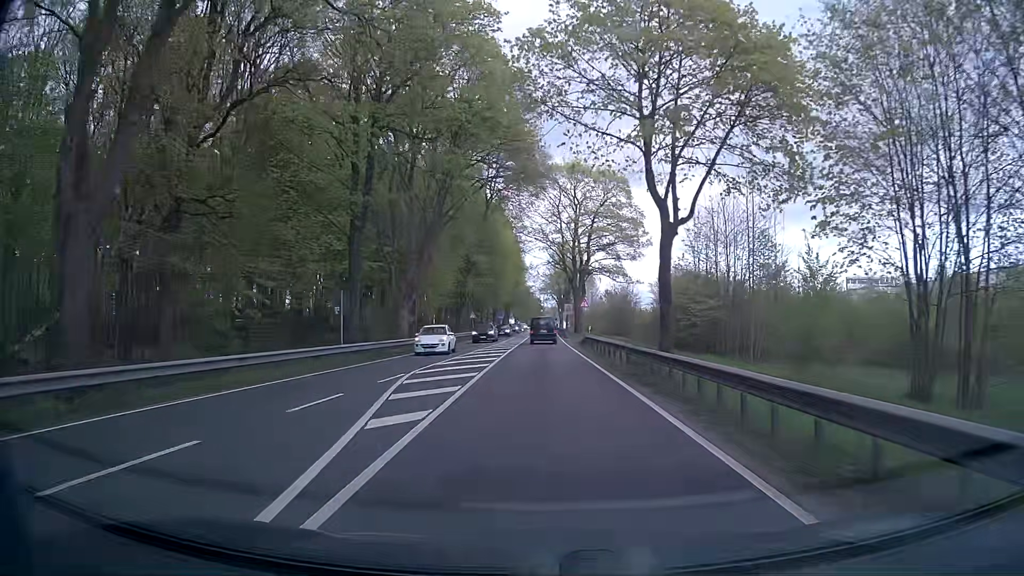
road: primary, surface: asphalt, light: Day
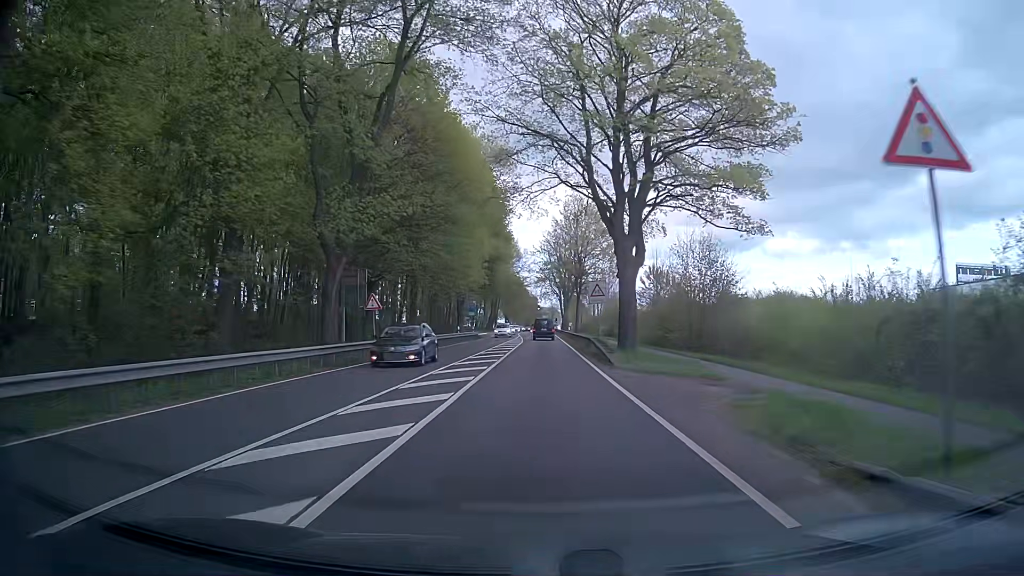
(-0.1, +44.4) m; 0°
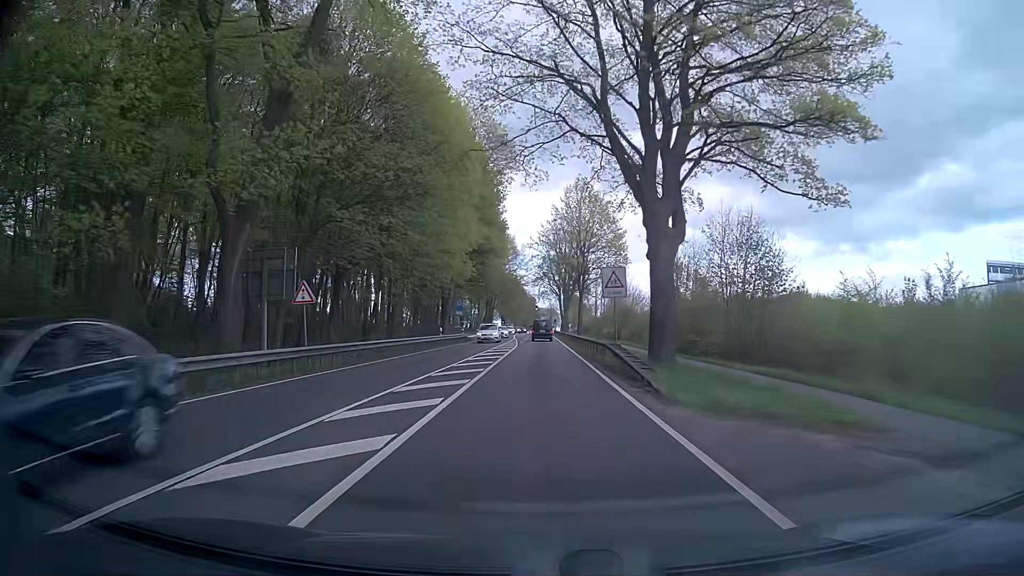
(0.0, +9.3) m; 0°
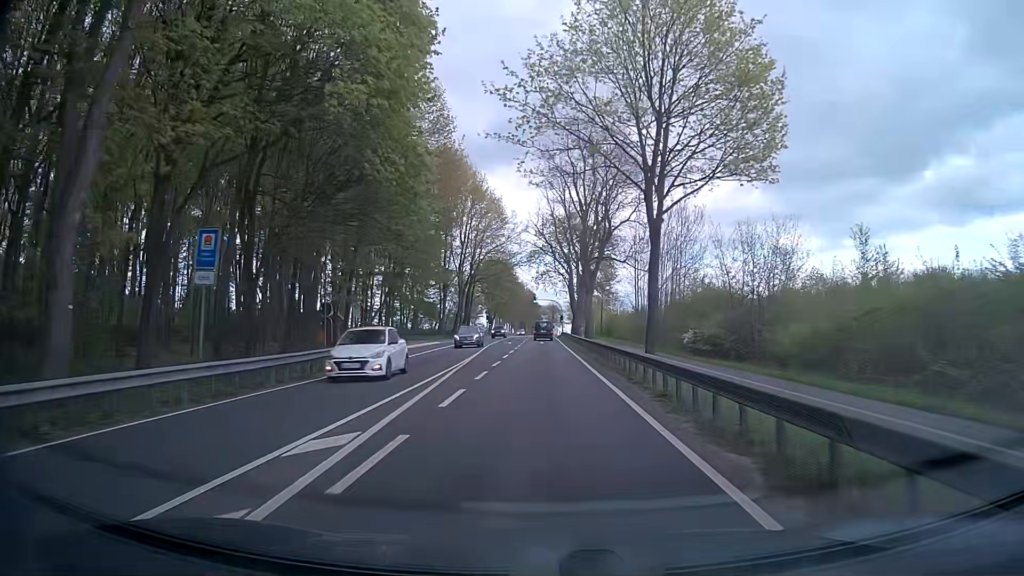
(0.0, +48.6) m; -1°
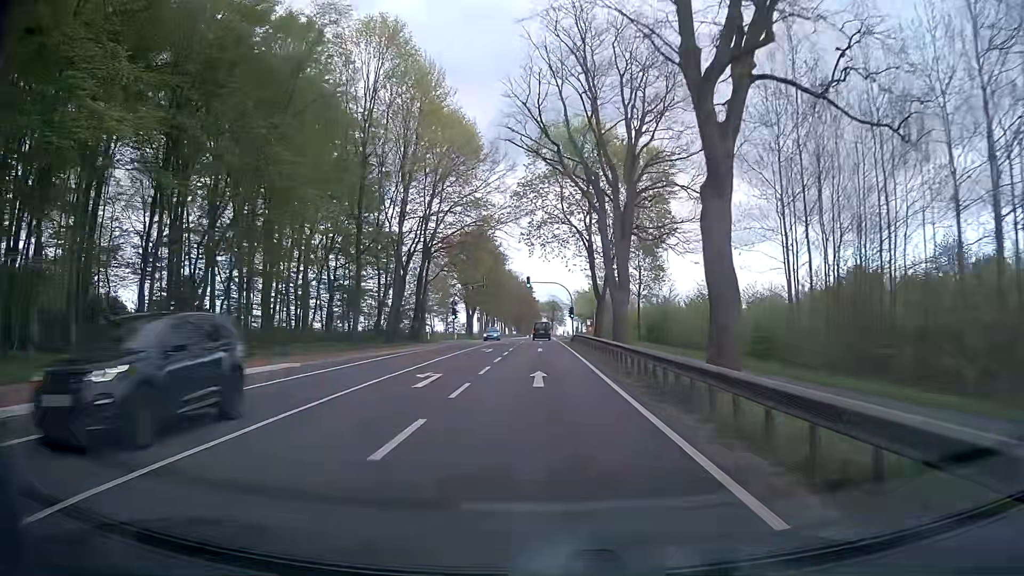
(+0.2, +40.9) m; 0°
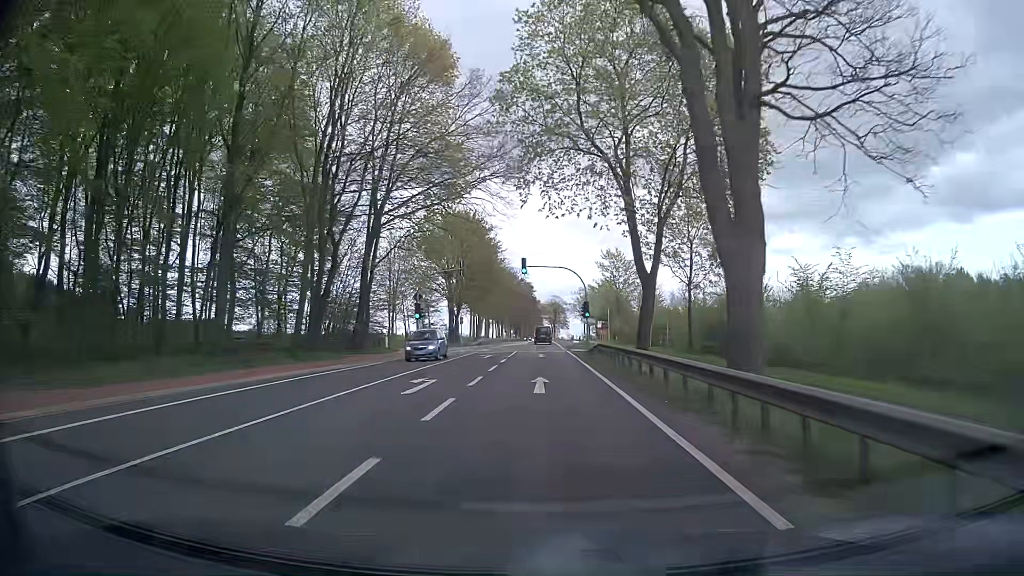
(0.0, +21.1) m; 0°
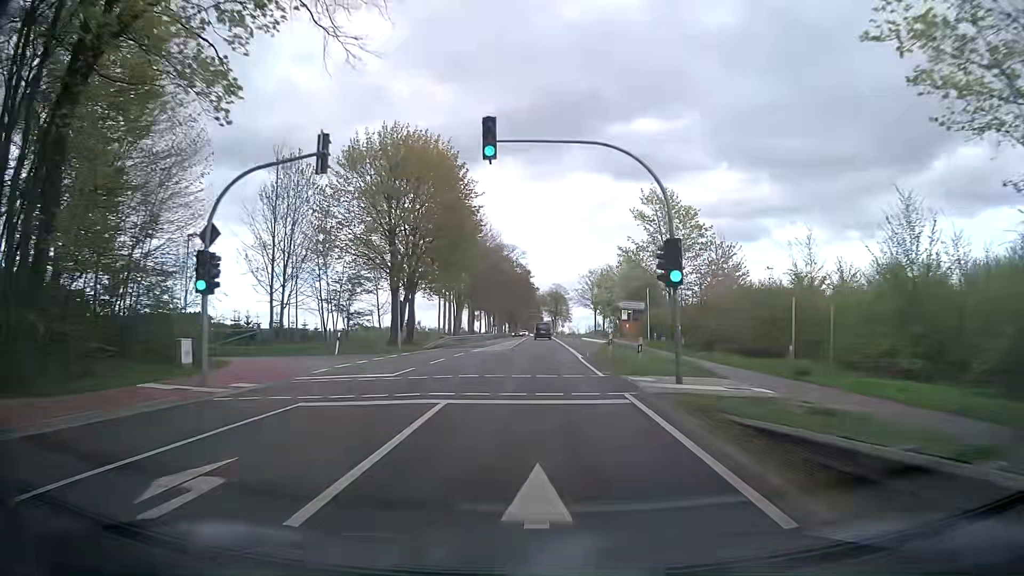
(+0.1, +32.3) m; 0°
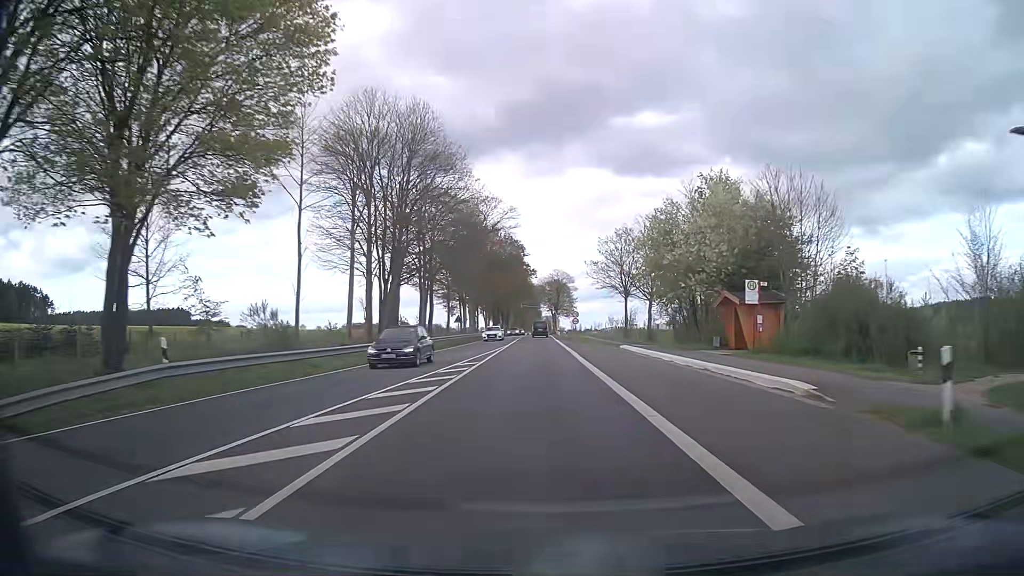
(+0.1, +44.4) m; 0°
(0, +10) (0, +20) (0, +30) (0, +40) (0, +50) (0, +60) (0, +70) (-1, +80) (-1, +90) (-1, +100) m
